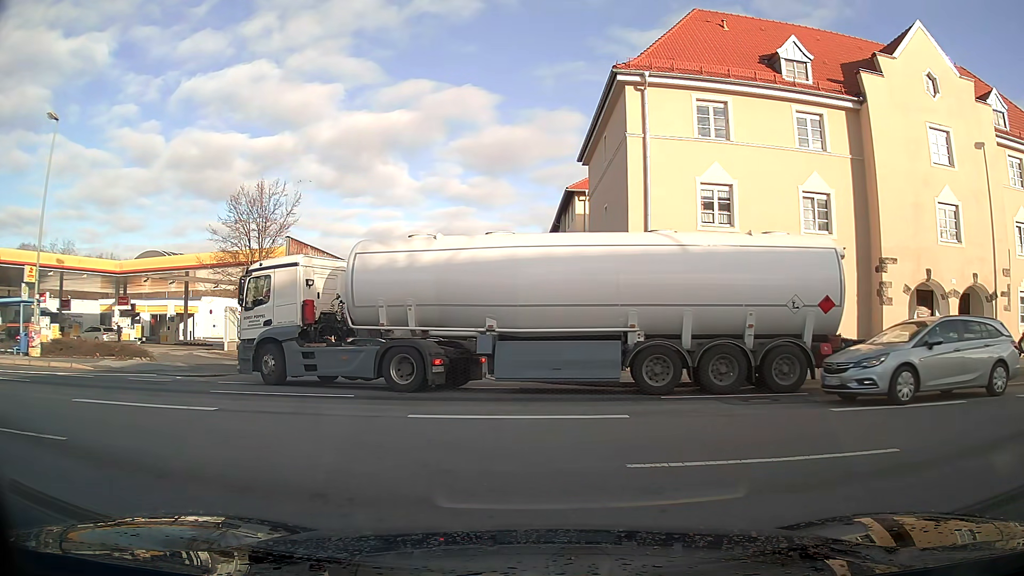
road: residential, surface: asphalt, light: Day
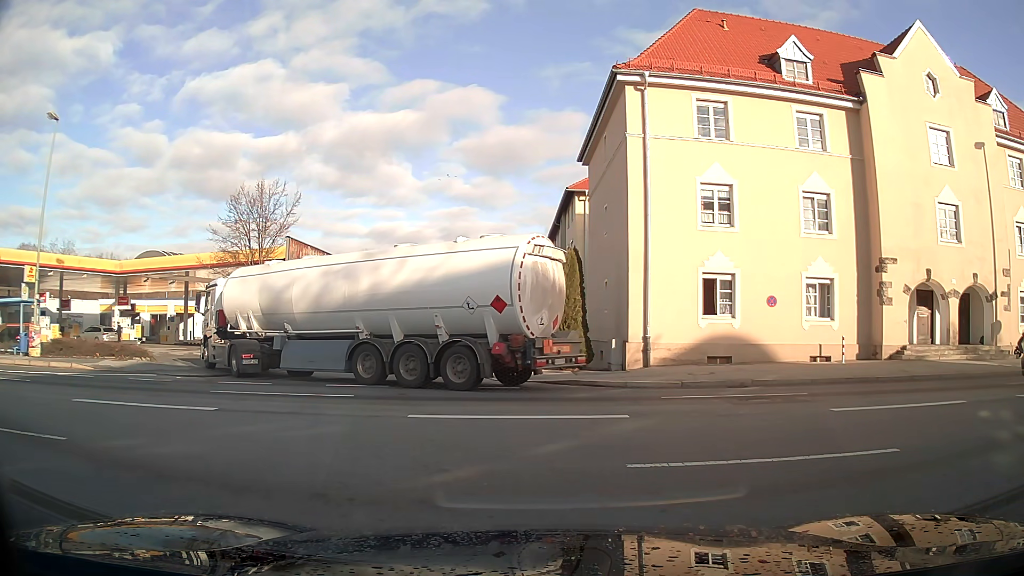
(0.0, 0.0) m; 0°
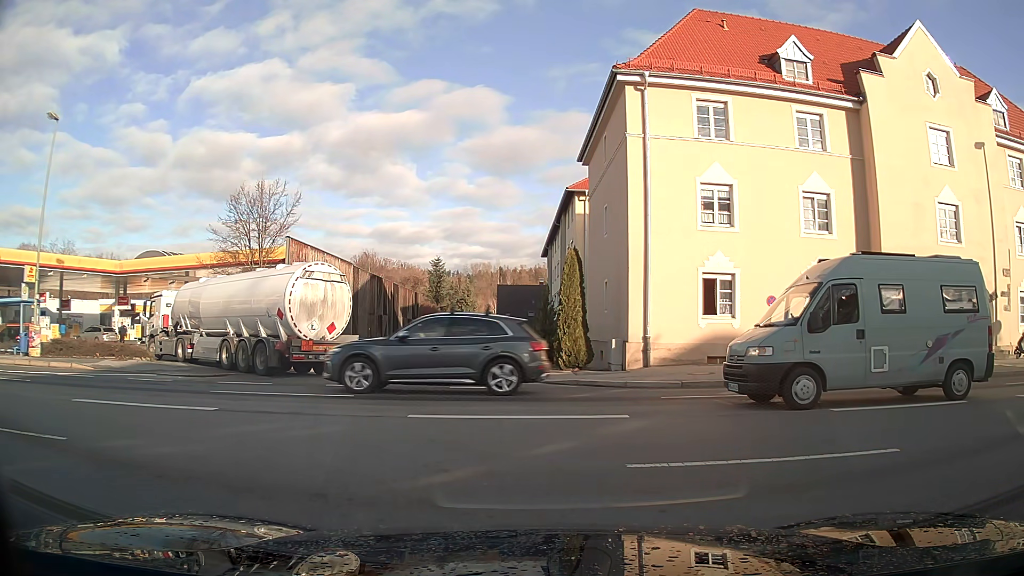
(0.0, 0.0) m; 0°
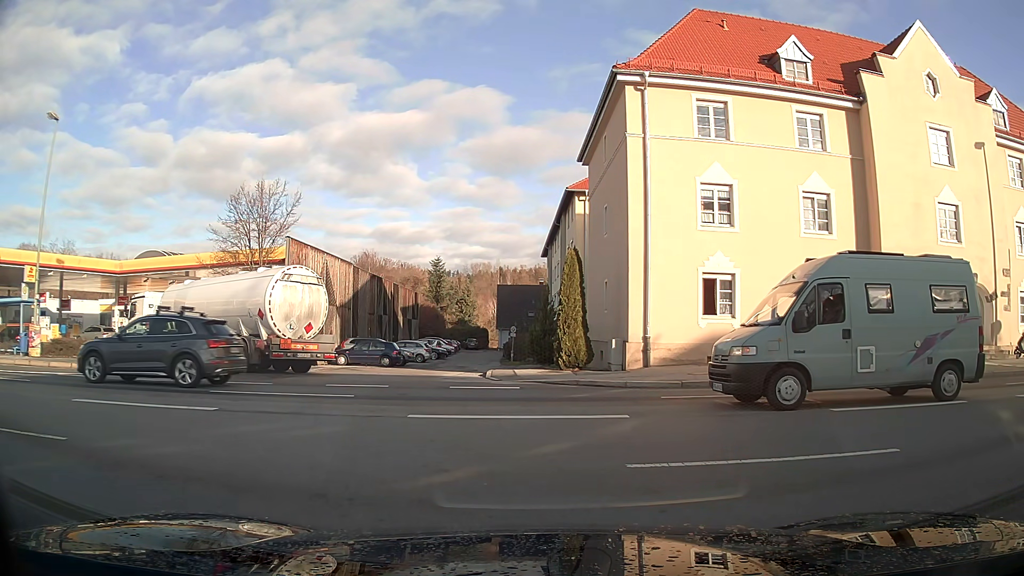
(0.0, 0.0) m; 0°
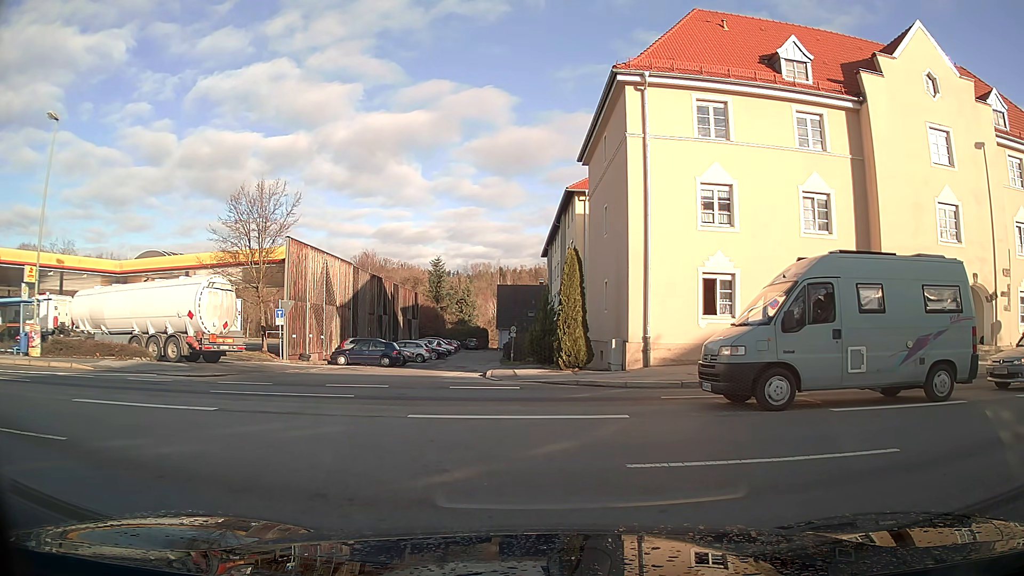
(0.0, 0.0) m; 0°
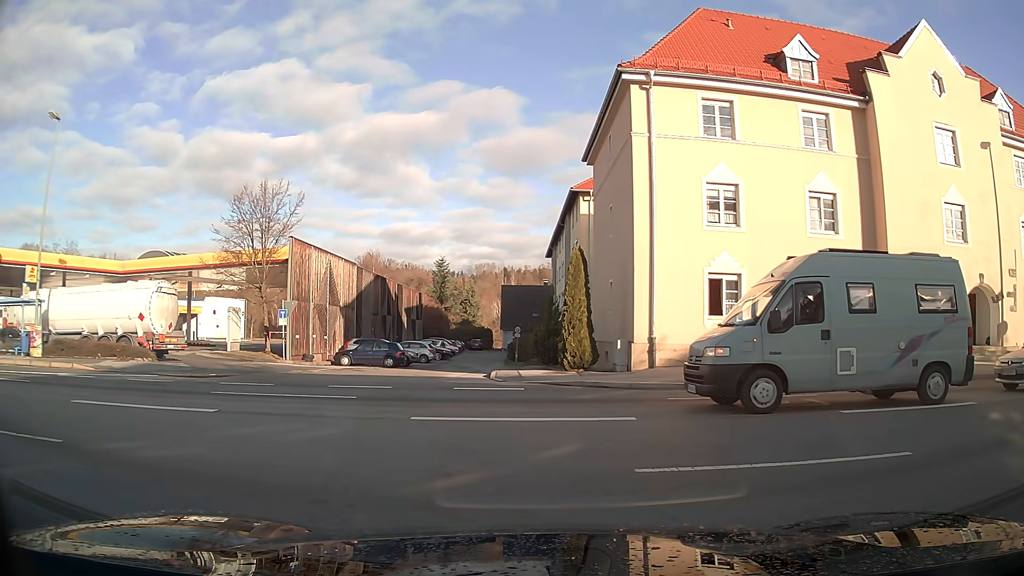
(0.0, +0.1) m; 0°
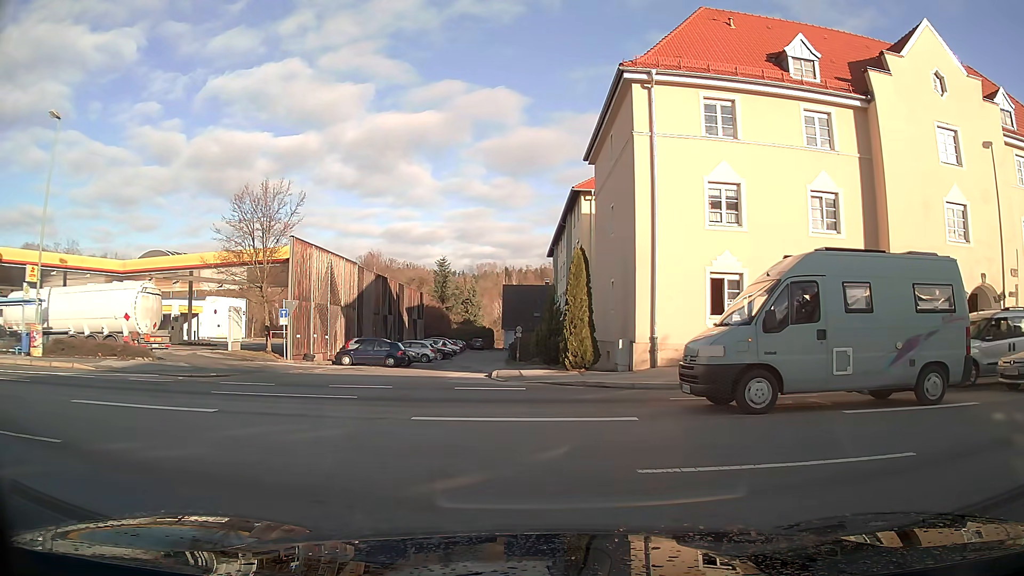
(0.0, +0.1) m; 0°
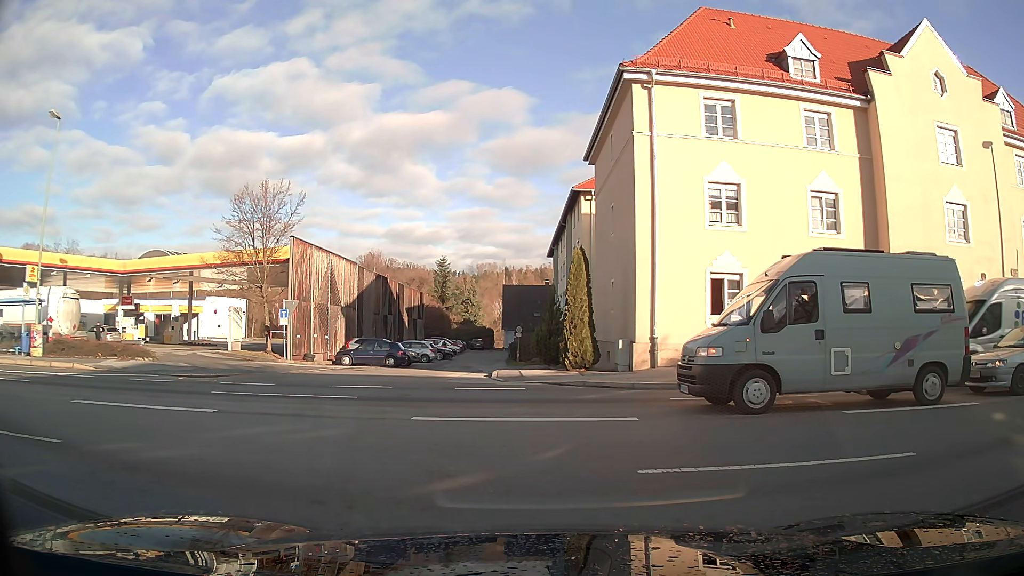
(0.0, +0.1) m; 0°
